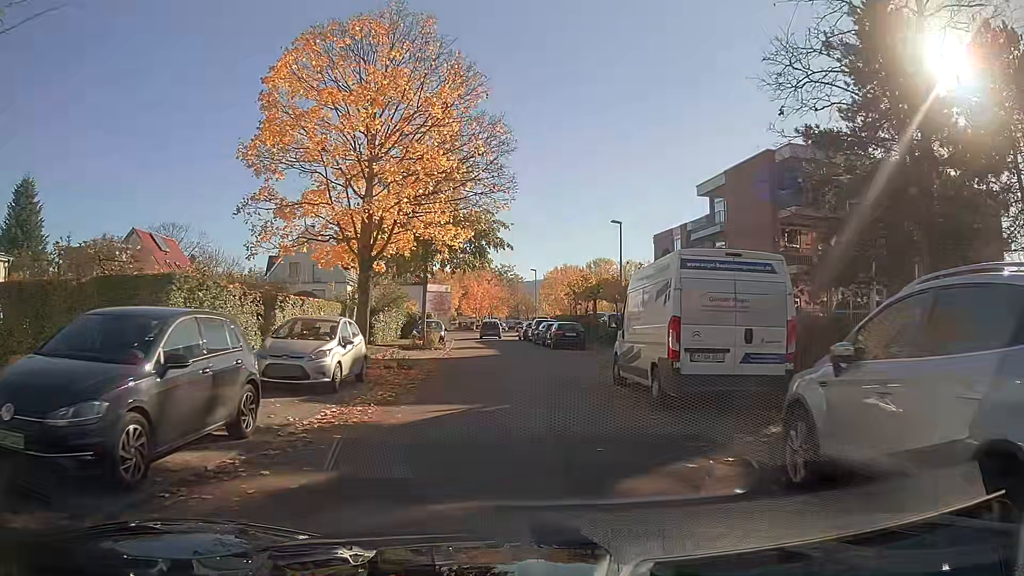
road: residential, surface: asphalt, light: Day
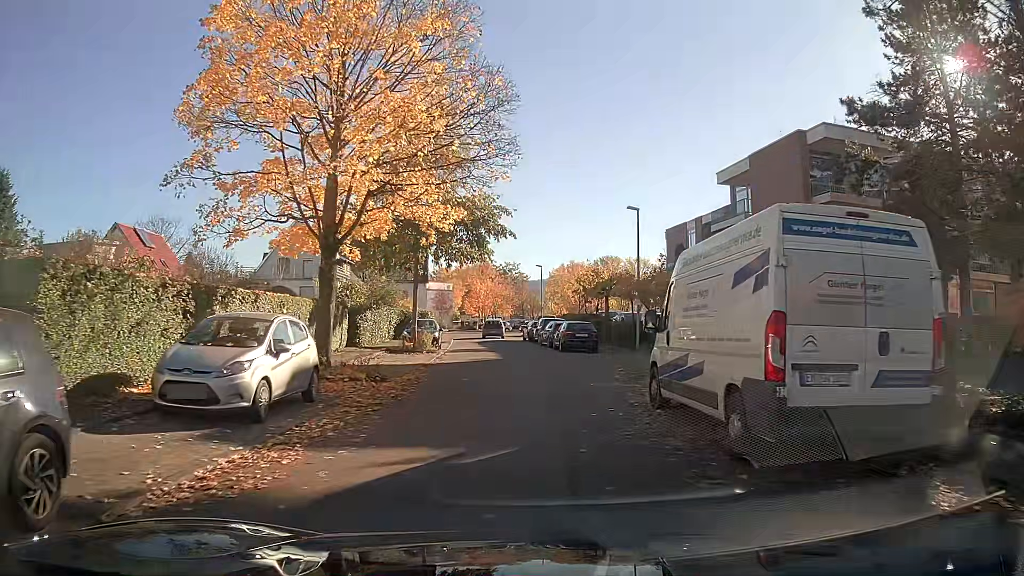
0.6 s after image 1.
(0.0, +3.9) m; 0°
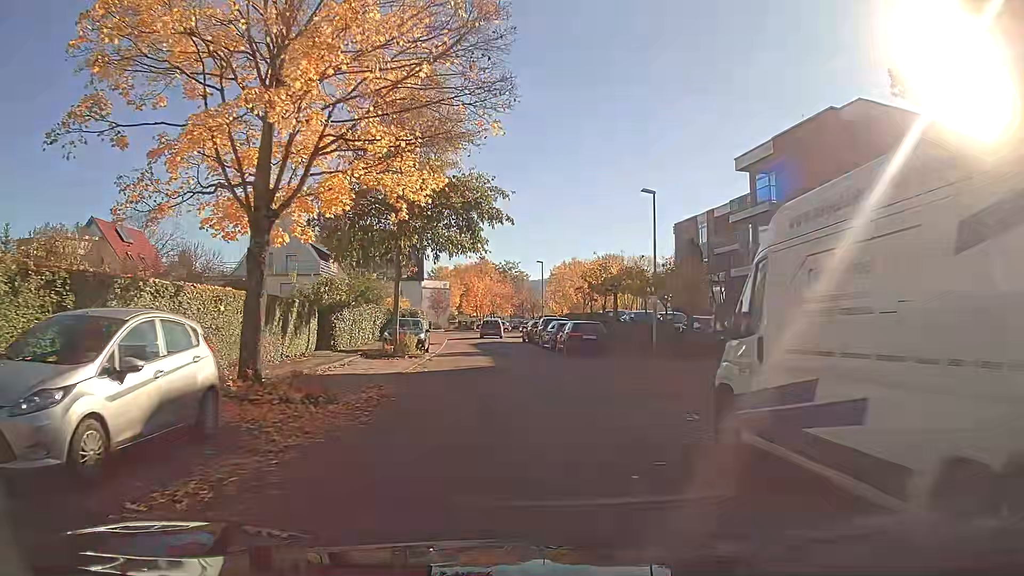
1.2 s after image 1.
(0.0, +3.9) m; 0°
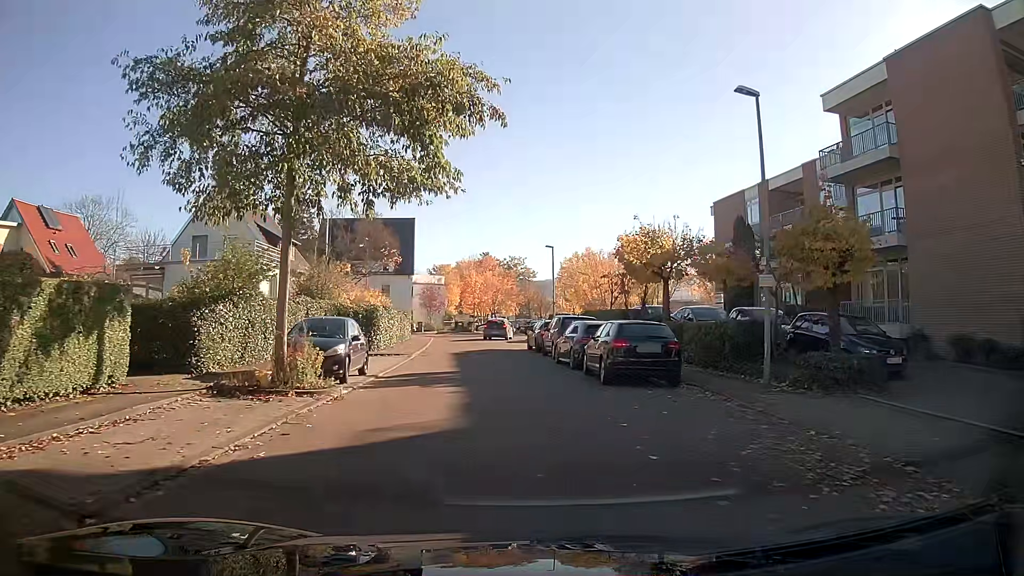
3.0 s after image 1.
(0.0, +11.8) m; 0°
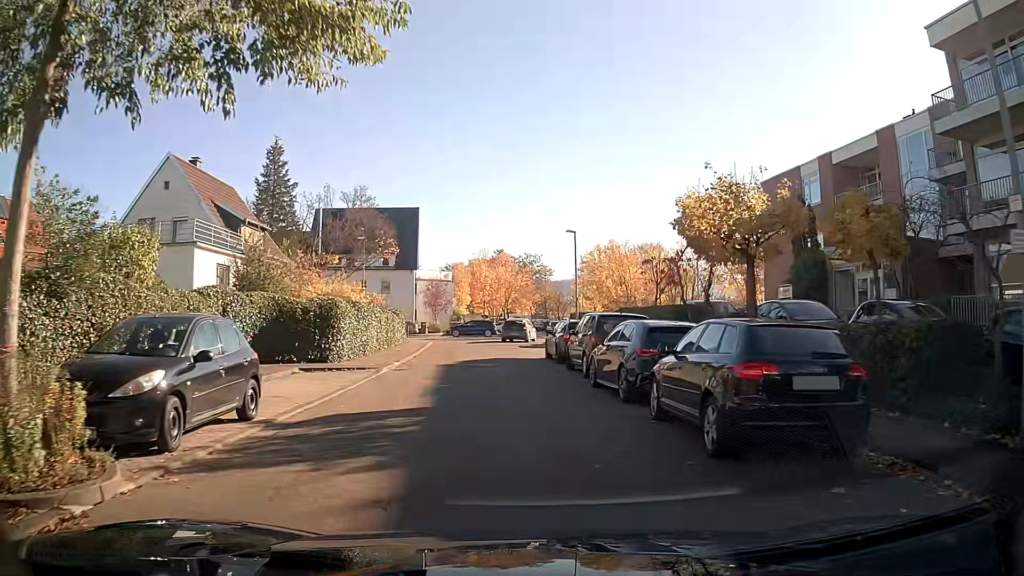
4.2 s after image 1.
(-0.1, +7.8) m; -2°
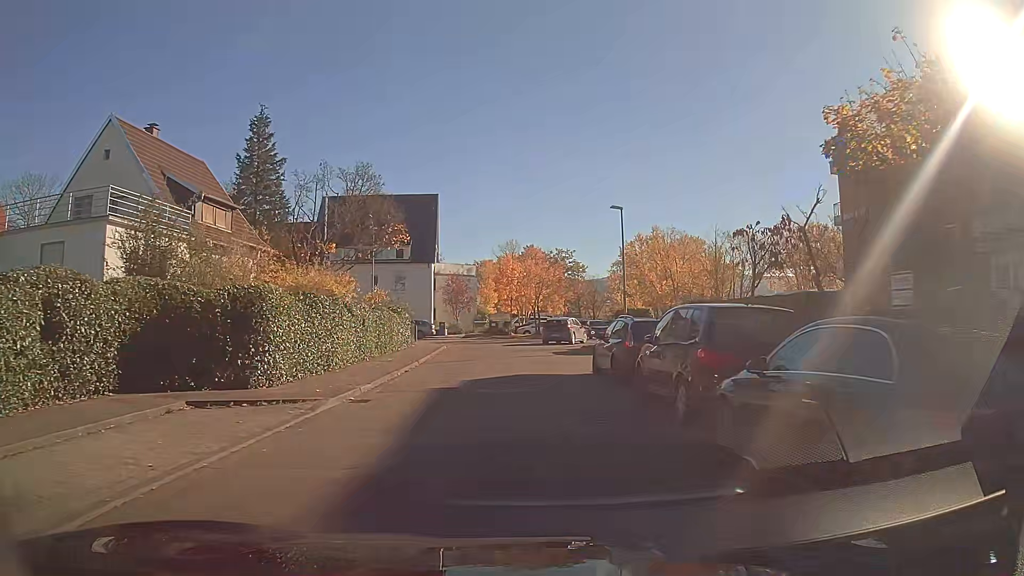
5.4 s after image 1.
(-0.2, +7.7) m; -2°
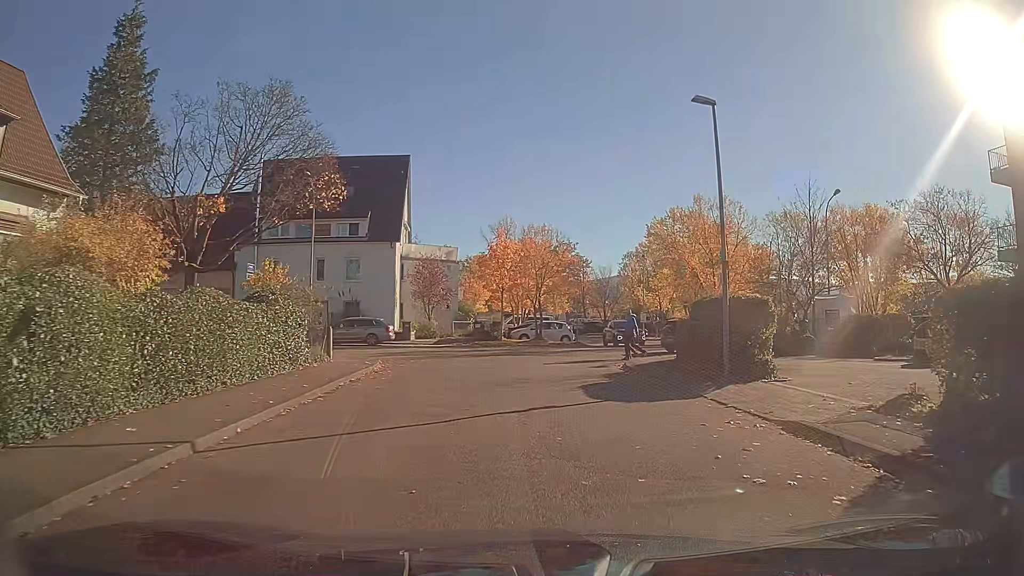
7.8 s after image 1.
(0.0, +15.2) m; +2°
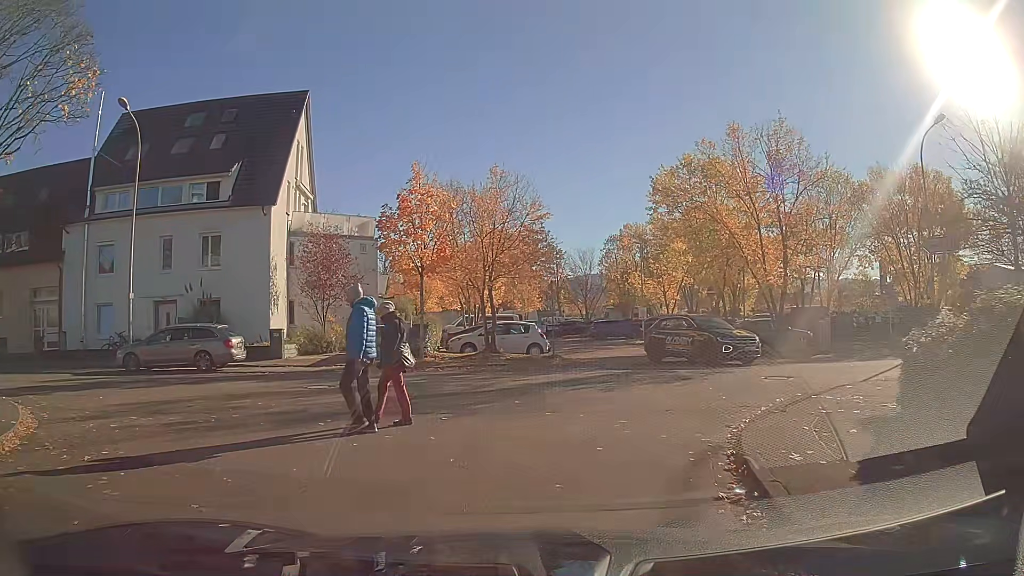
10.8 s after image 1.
(+0.5, +15.3) m; +1°
(+1, +10) (+9, +15) (+19, +16) (+29, +17) (+39, +18) (+49, +19) (+59, +20) (+69, +21) (+79, +22) (+89, +23) m
